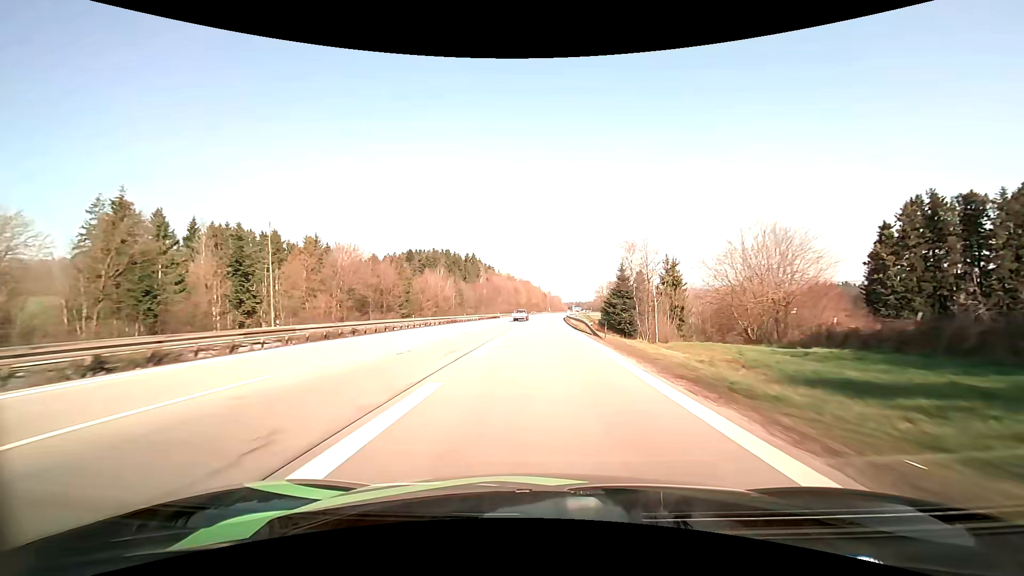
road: motorway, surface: asphalt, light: Day
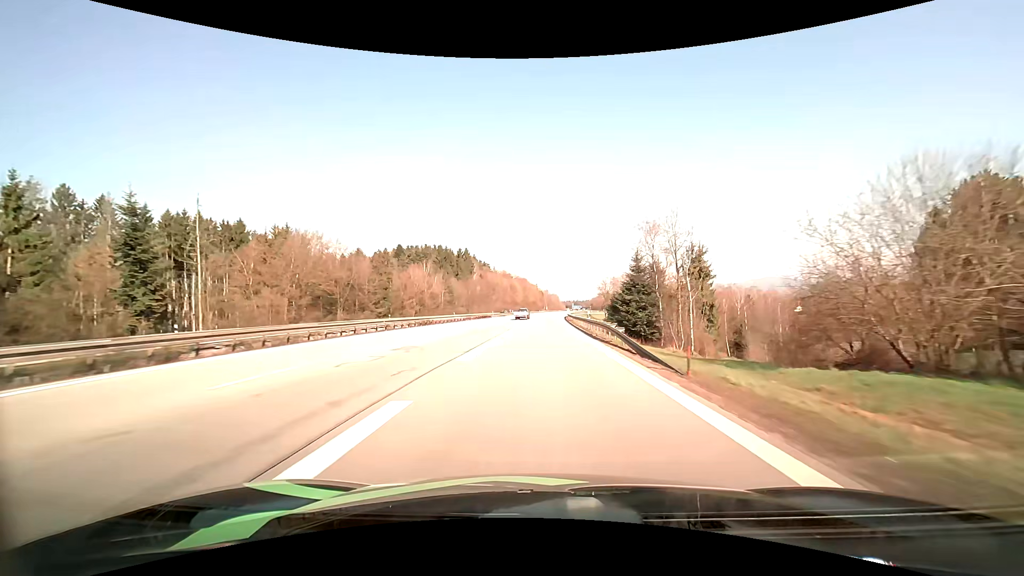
(0.0, +13.8) m; 0°
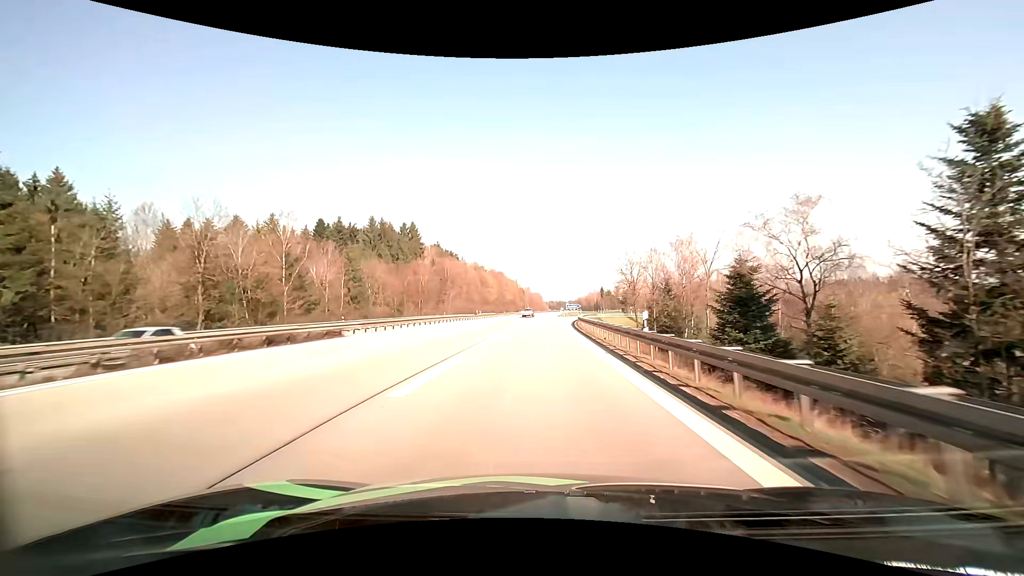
(+1.2, +65.1) m; +2°
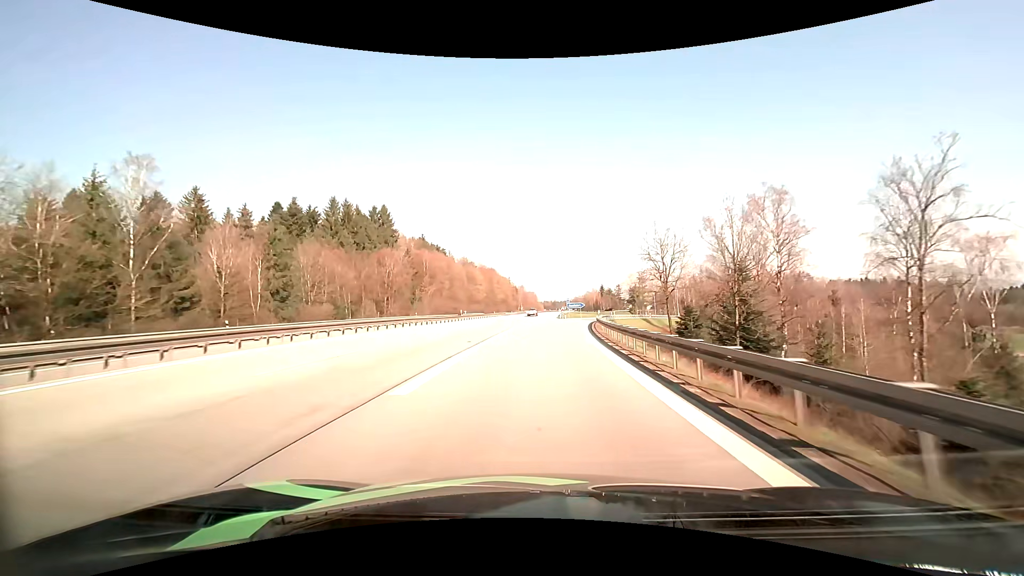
(+0.1, +23.7) m; +1°
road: motorway_link
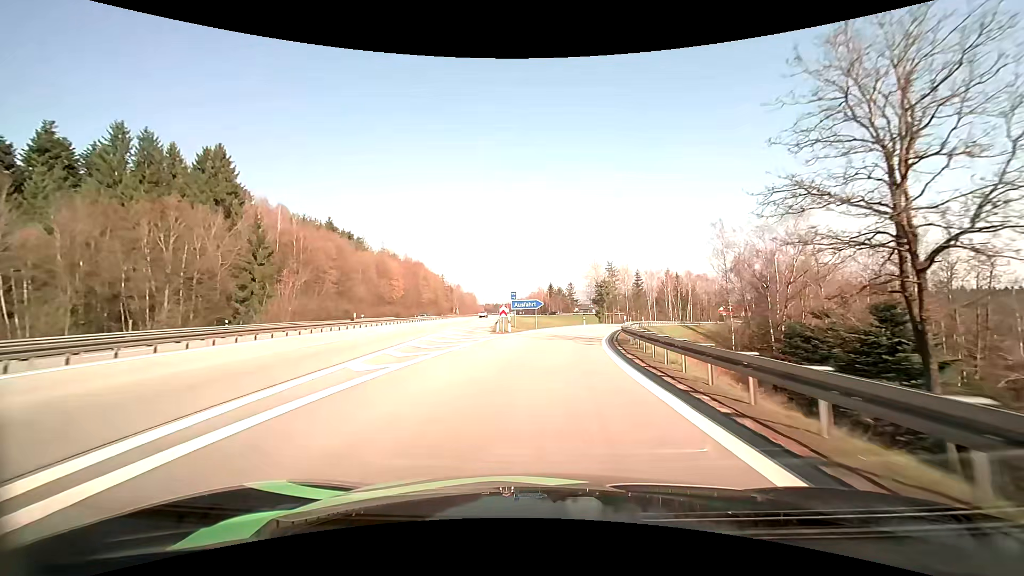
(+1.9, +44.7) m; +6°
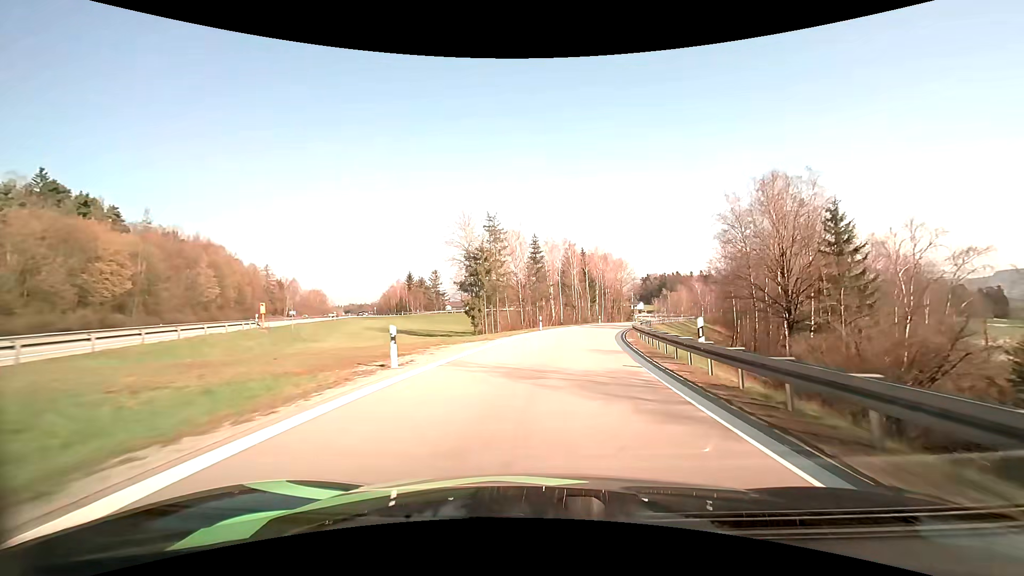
(+6.2, +52.6) m; +14°
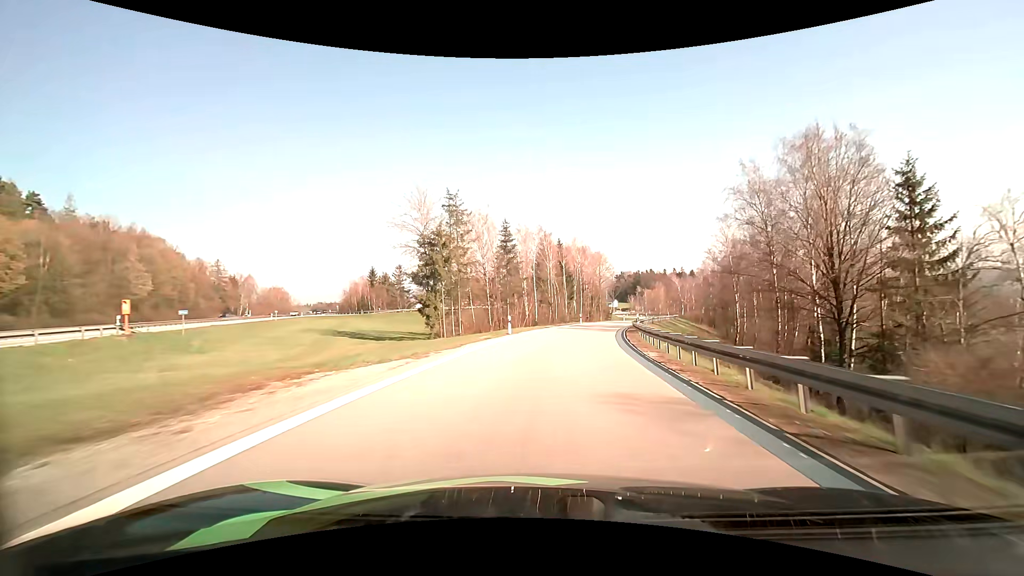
(+0.3, +10.6) m; +3°
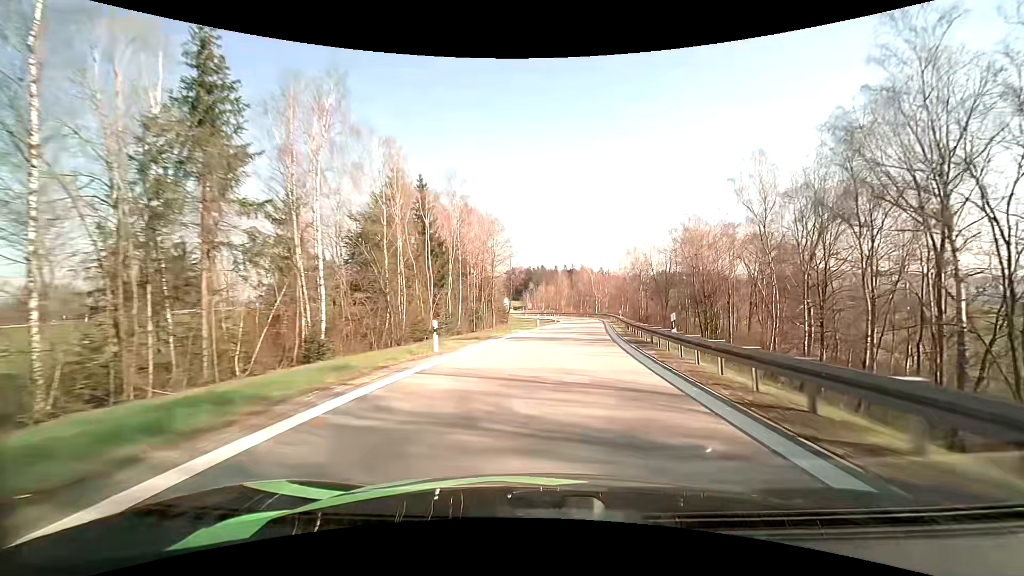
(+4.5, +42.7) m; +12°
(0, +10) (+1, +20) (+2, +30) (+3, +40) (+4, +50) (+5, +60) (+6, +70) (+6, +80) (+6, +90) (+6, +100) m
